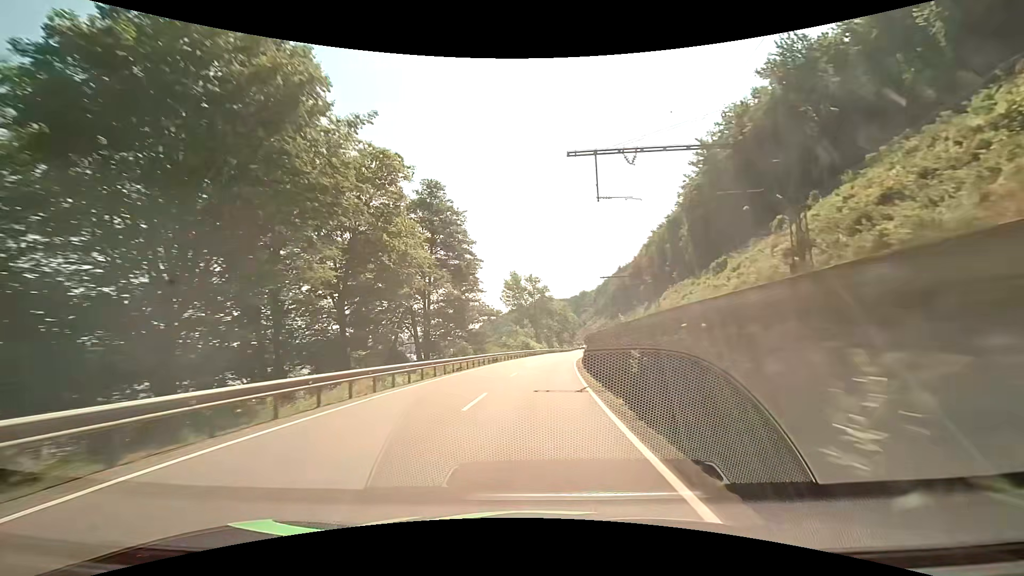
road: primary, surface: asphalt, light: Day
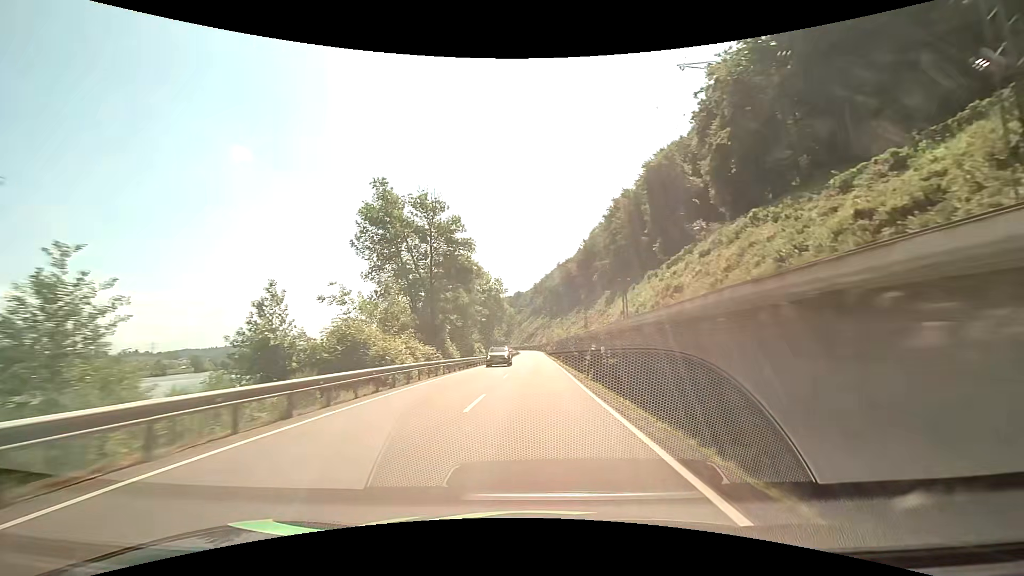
(+4.0, +59.3) m; +8°
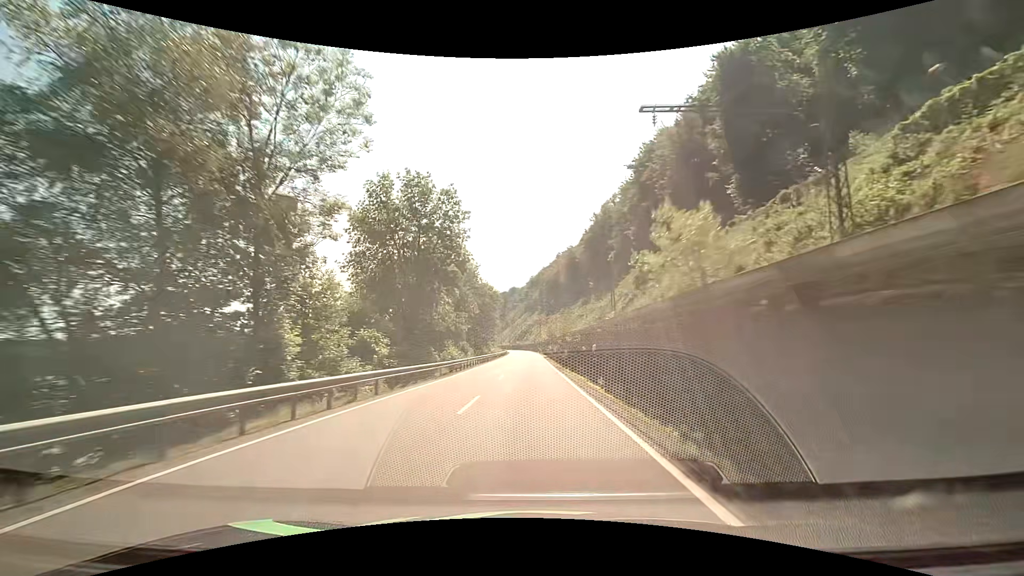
(+0.4, +47.8) m; 0°
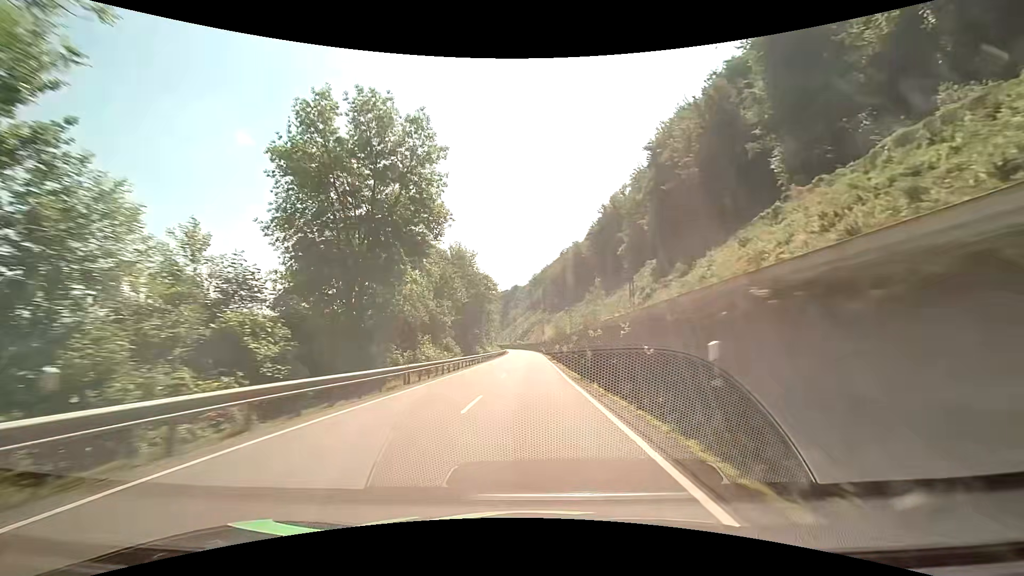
(0.0, +12.0) m; 0°
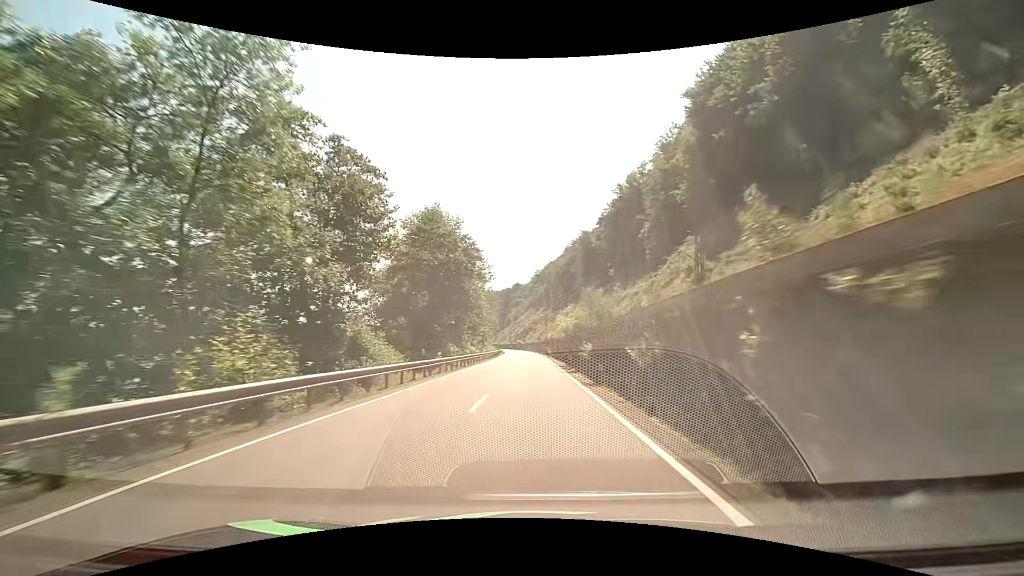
(0.0, +24.1) m; 0°
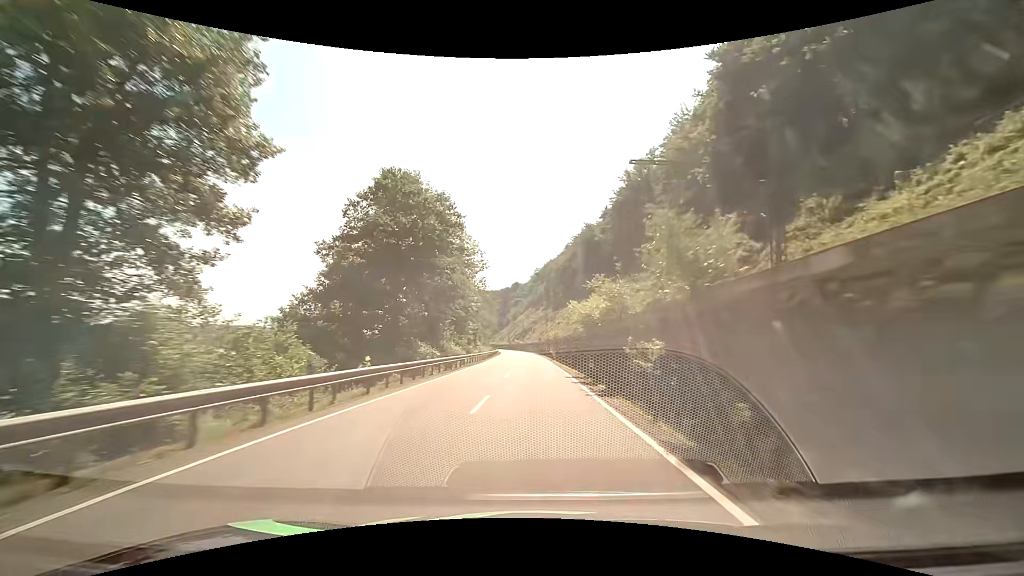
(0.0, +12.1) m; -1°
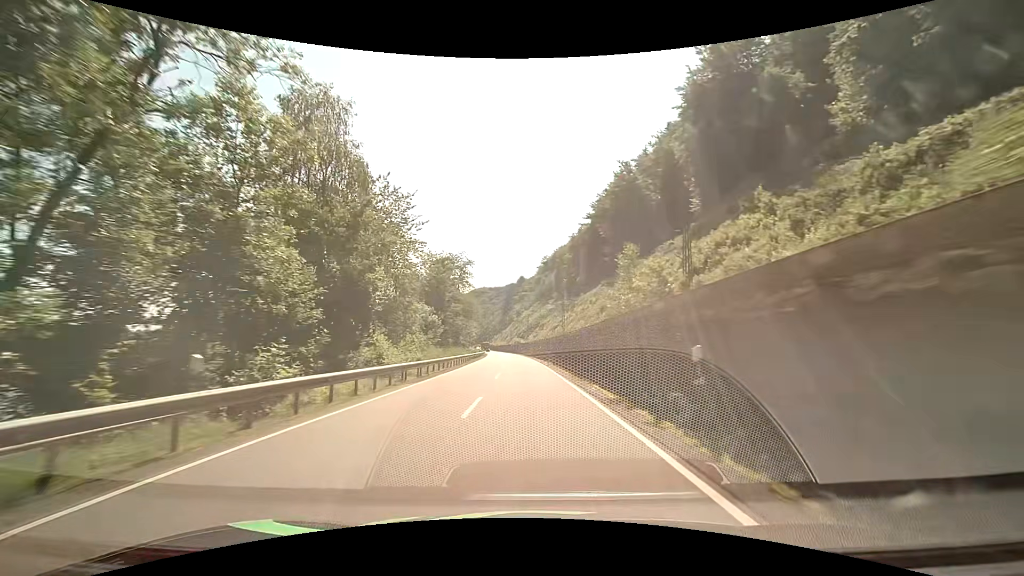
(+0.5, +60.4) m; -1°
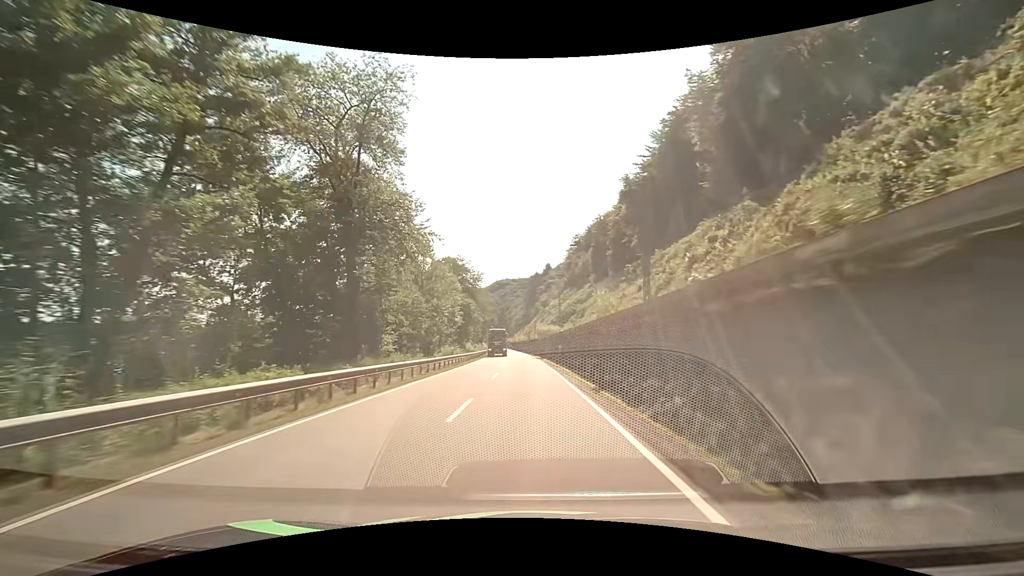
(-1.2, +60.4) m; -3°
(0, +10) (0, +20) (0, +30) (0, +40) (-1, +50) (-1, +60) (-2, +70) (-2, +80) (-3, +90) (-4, +100) m
